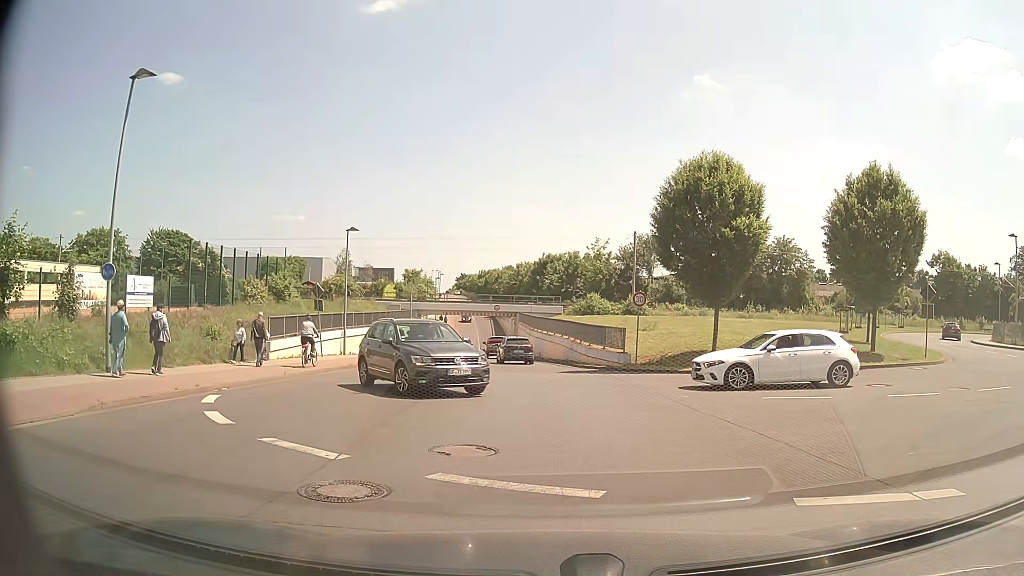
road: unclassified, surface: asphalt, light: Day
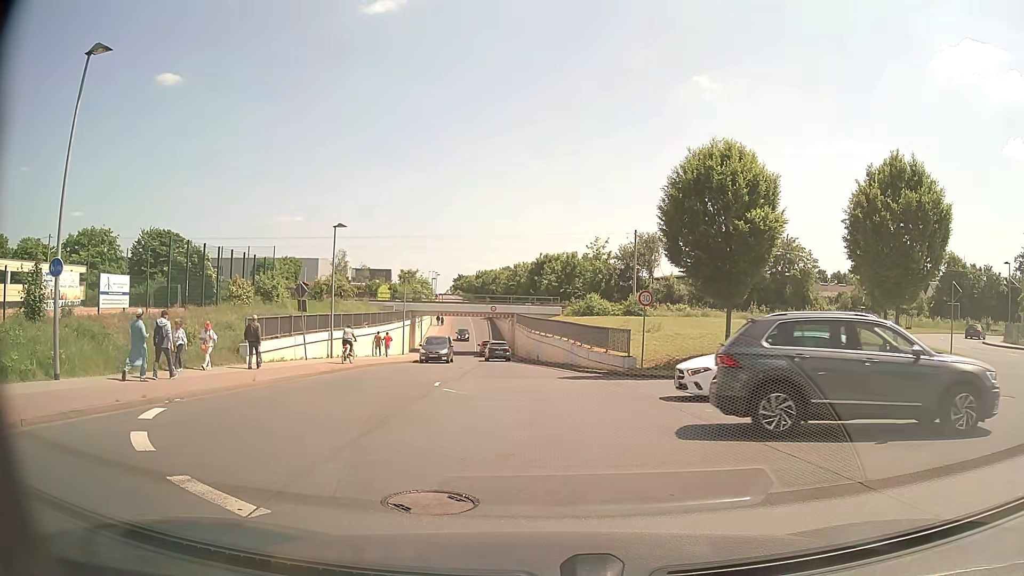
(0.0, +2.0) m; -1°
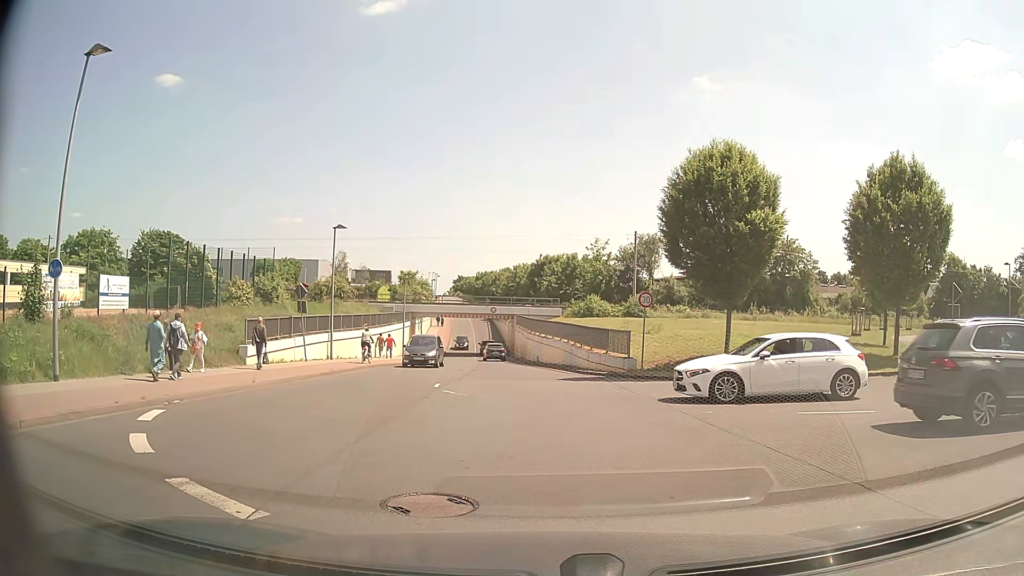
(0.0, +0.1) m; 0°
(0, +10) (0, +20) (-1, +30) (-2, +40) (-3, +50) (-4, +60) (-4, +70) (-5, +80) (-6, +90) (-7, +100) m
